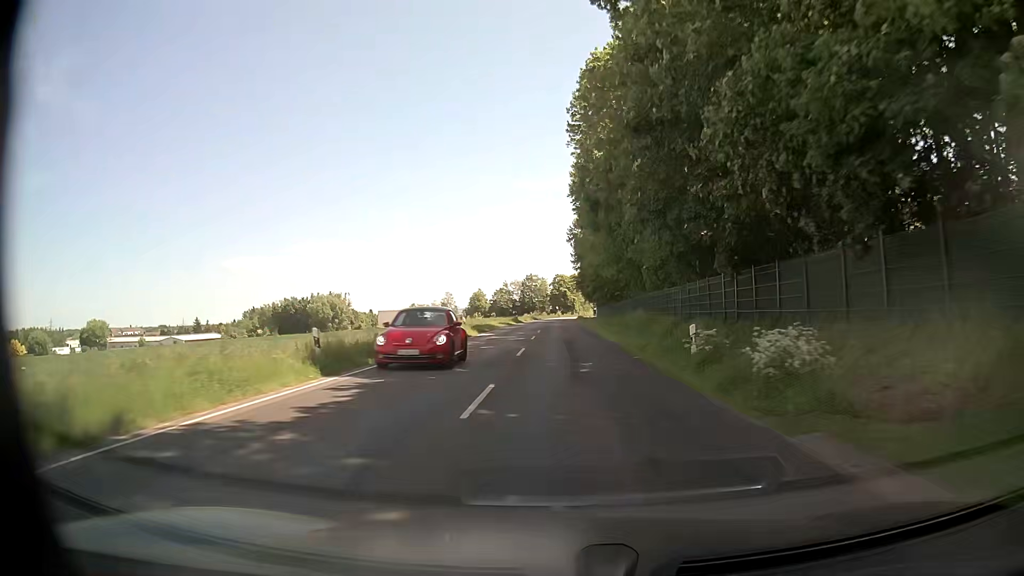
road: secondary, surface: asphalt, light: Day
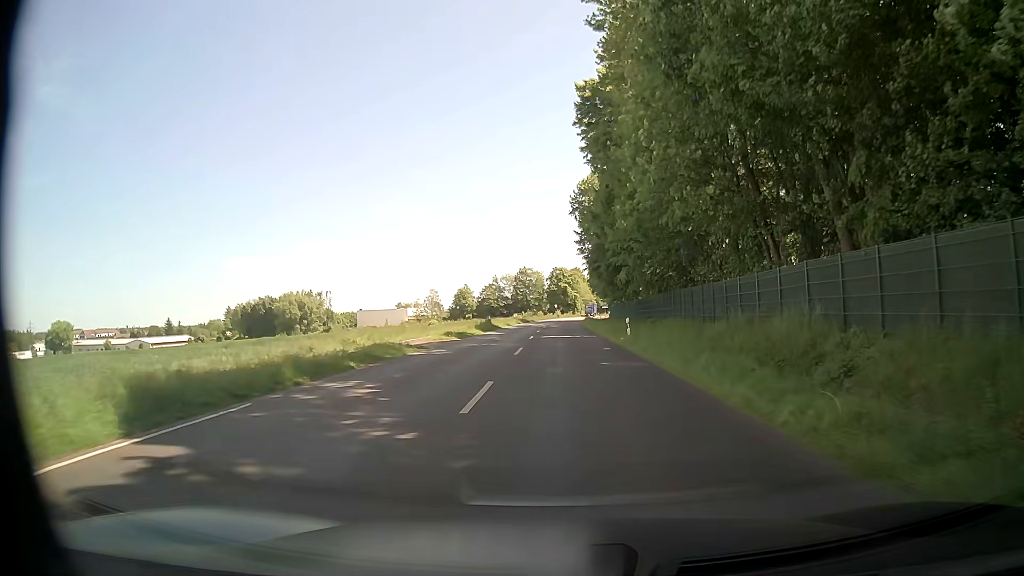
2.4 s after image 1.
(-0.1, +35.4) m; 0°
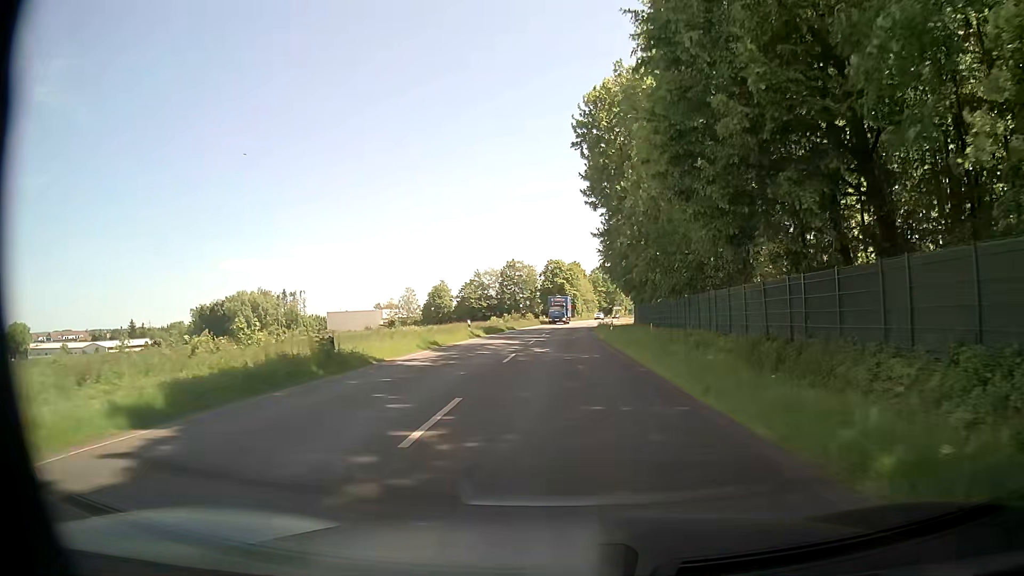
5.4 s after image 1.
(+0.2, +38.1) m; -1°
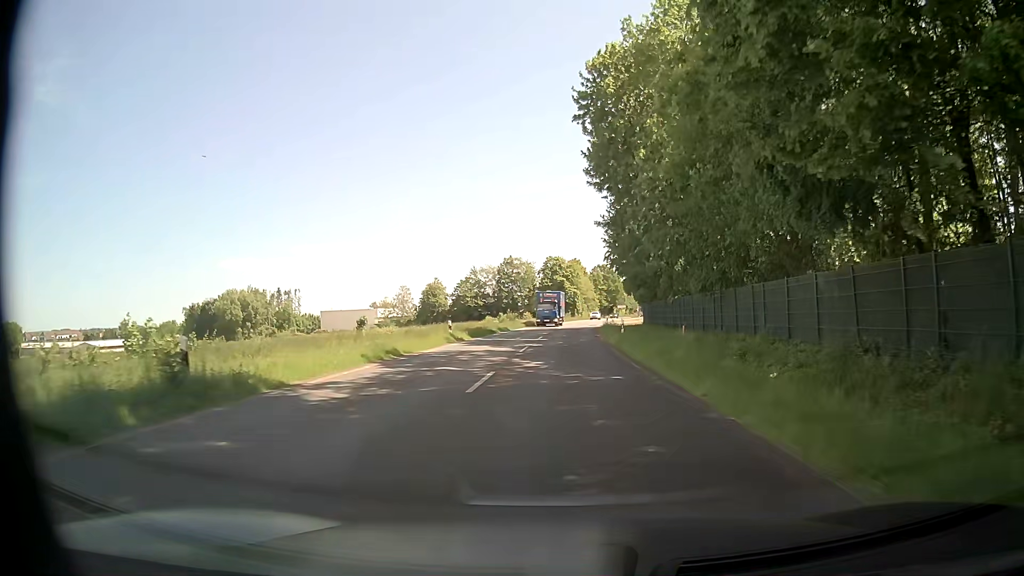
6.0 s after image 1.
(+0.1, +7.3) m; +2°
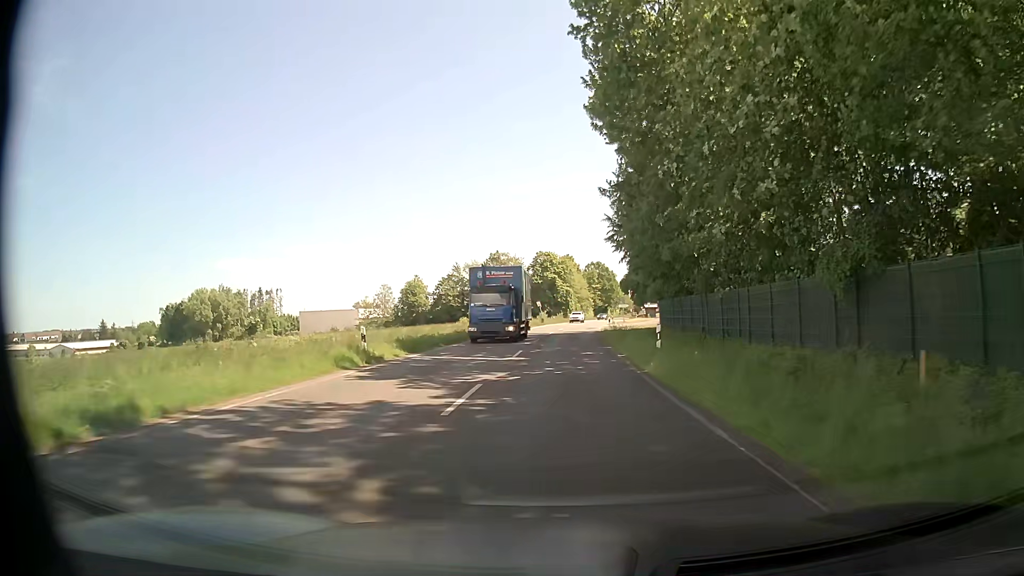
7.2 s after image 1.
(0.0, +14.5) m; 0°
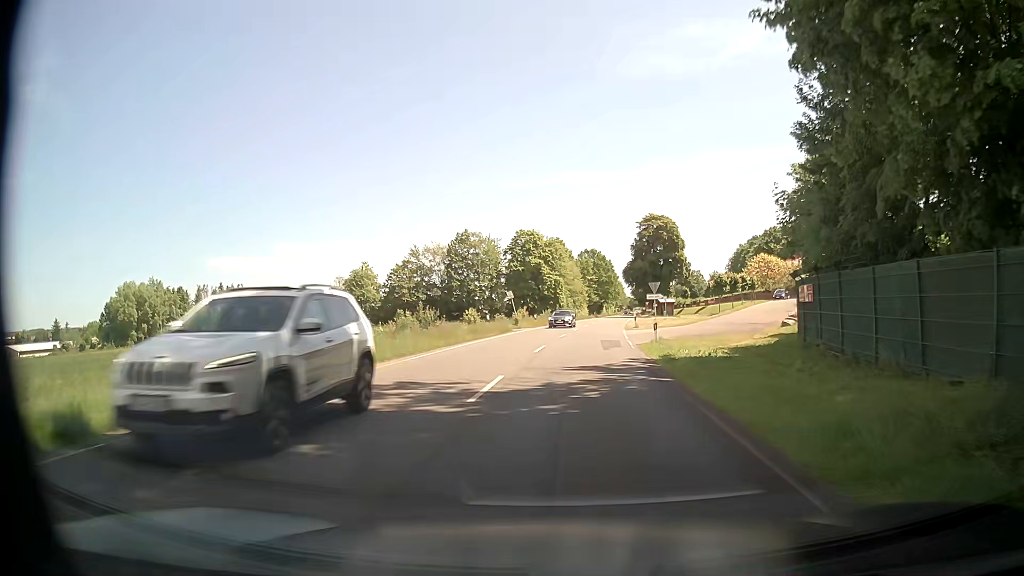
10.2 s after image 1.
(+0.5, +34.8) m; +1°
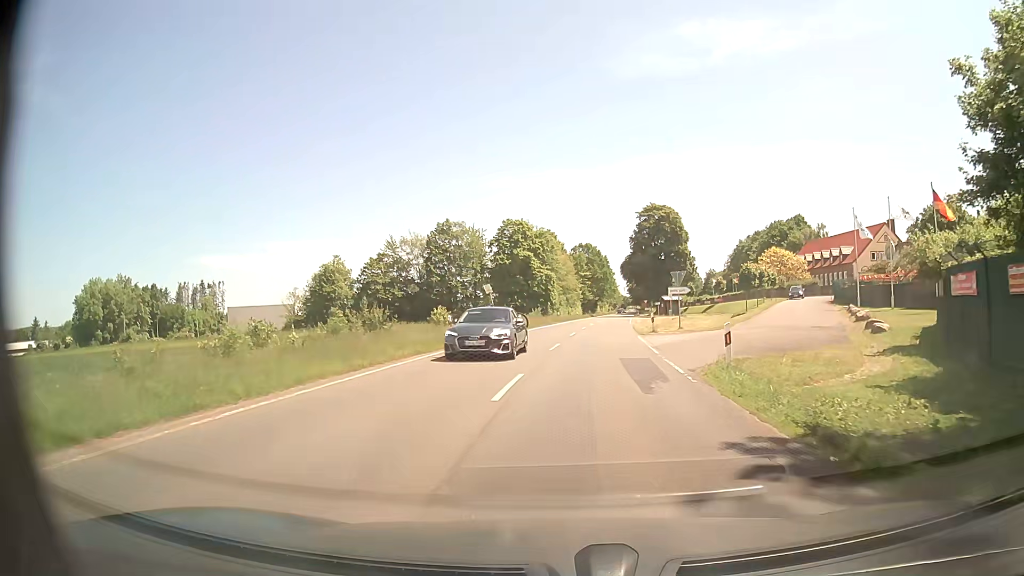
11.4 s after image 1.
(+0.1, +11.8) m; +1°
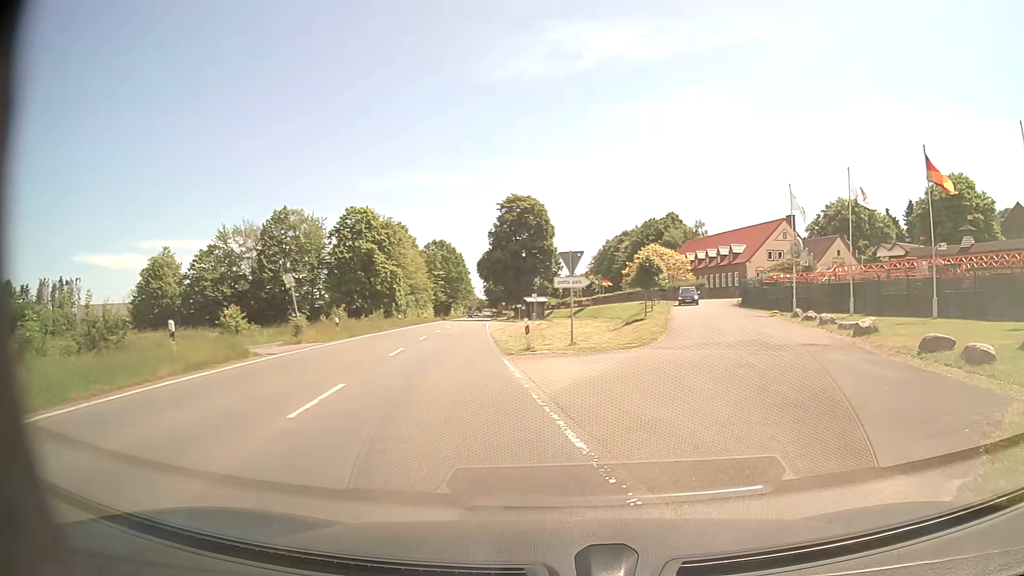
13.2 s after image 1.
(+0.9, +13.3) m; +12°
(+2, +10) (+6, +19) (+9, +29) (+10, +38) (+12, +48) (+13, +58) (+15, +68) (+19, +77) (+26, +85) (+35, +87) m
